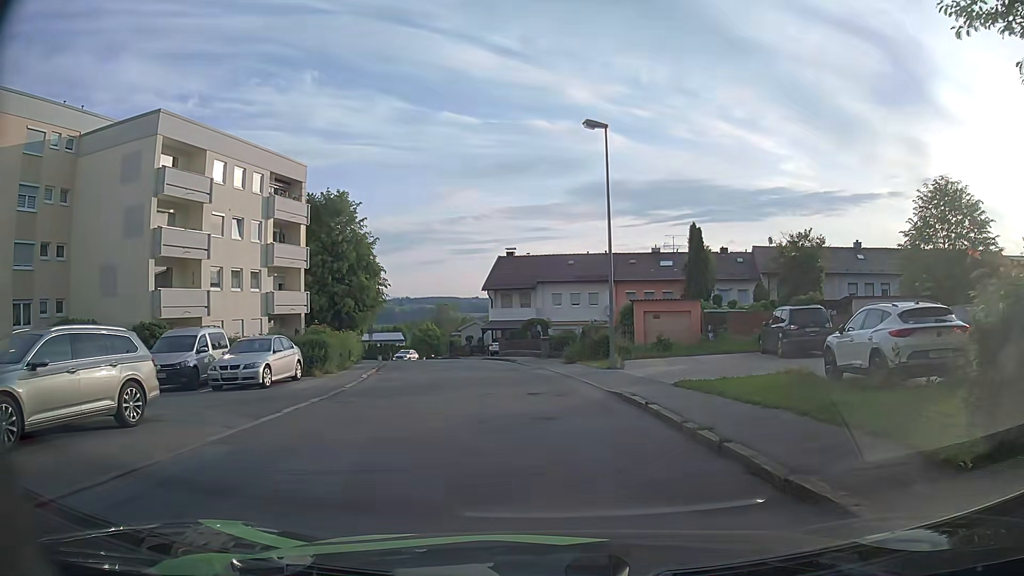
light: Day
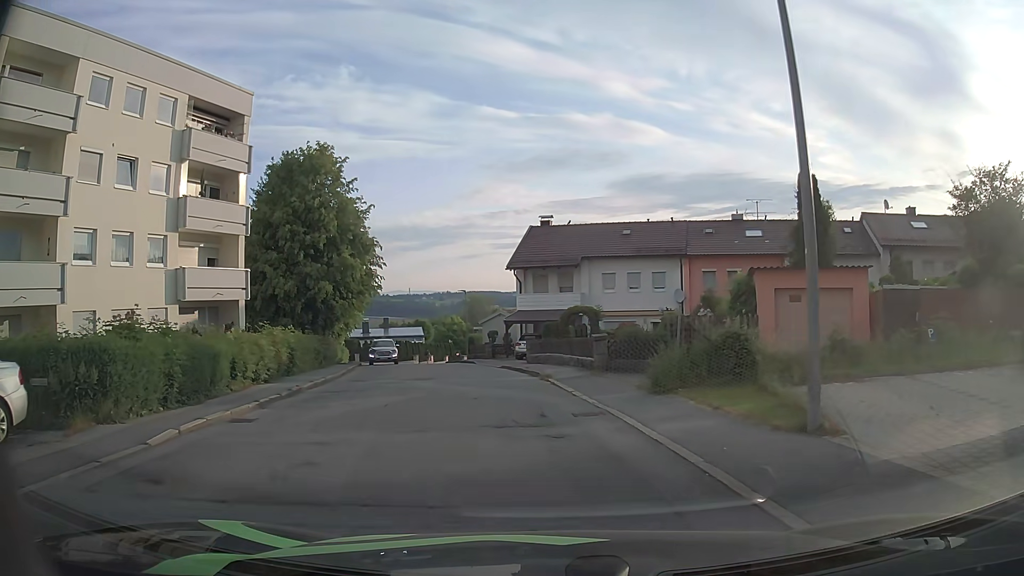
(-0.3, +14.5) m; -4°
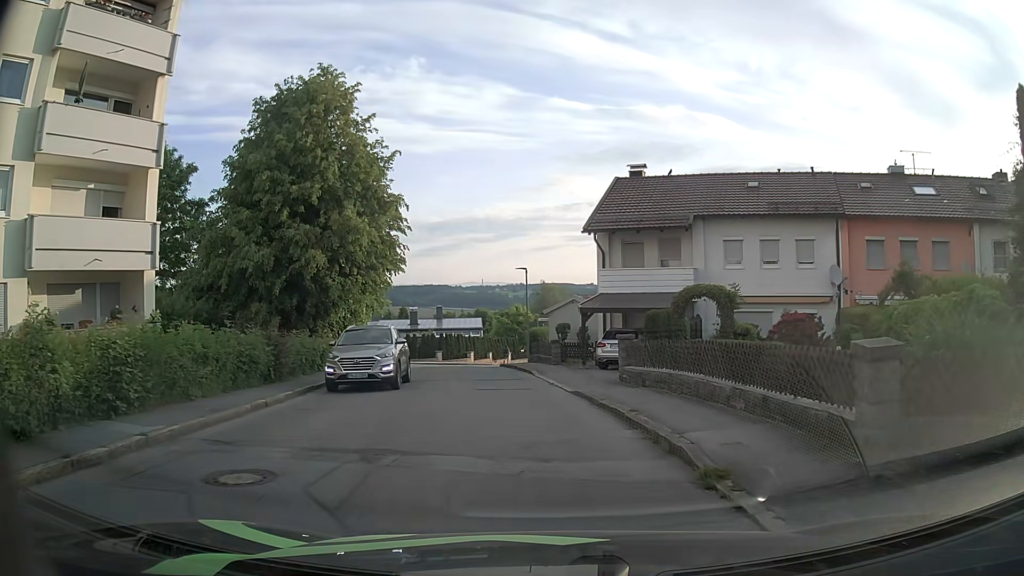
(-0.5, +12.8) m; -5°
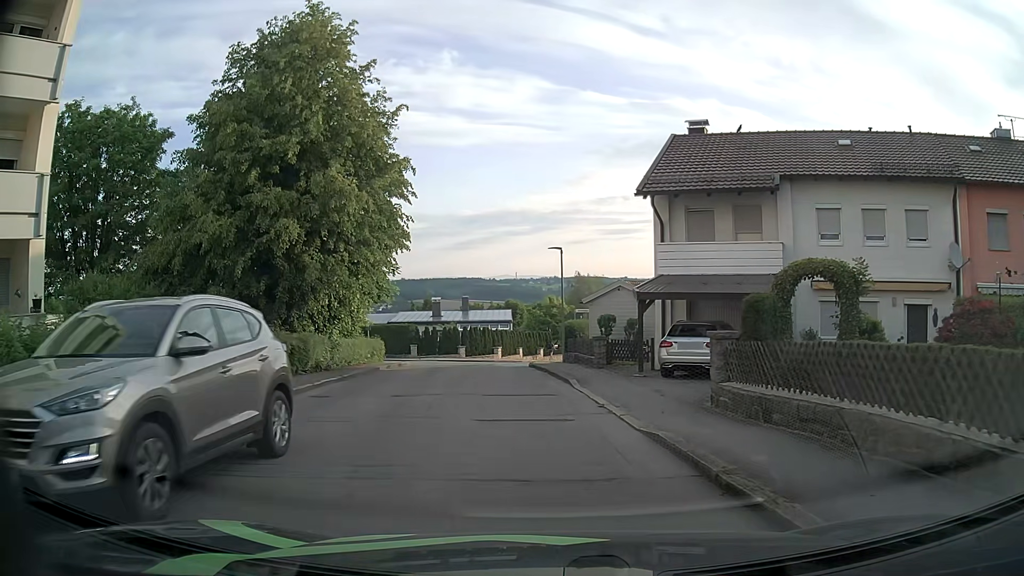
(-0.3, +6.4) m; -3°
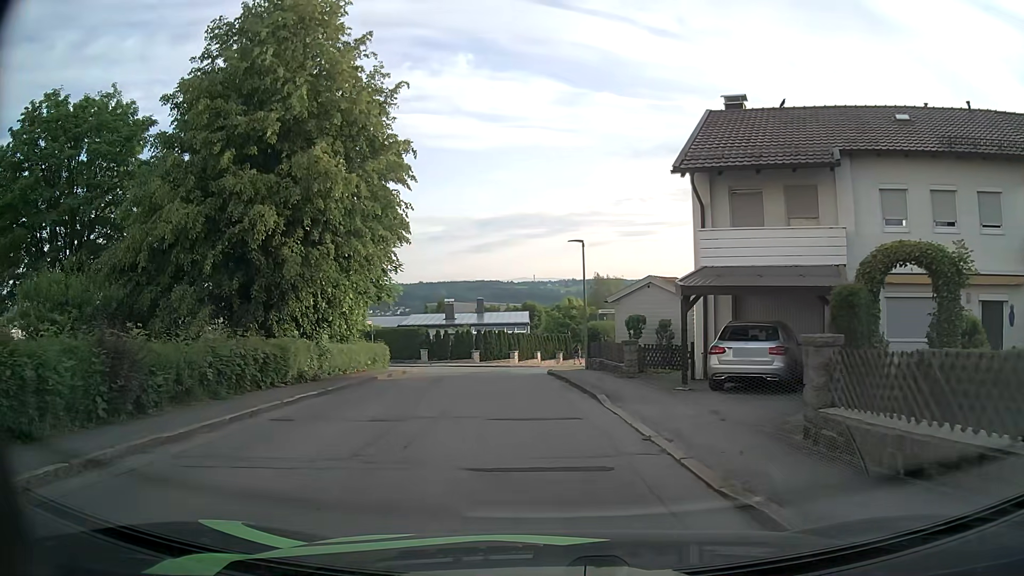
(0.0, +3.2) m; 0°
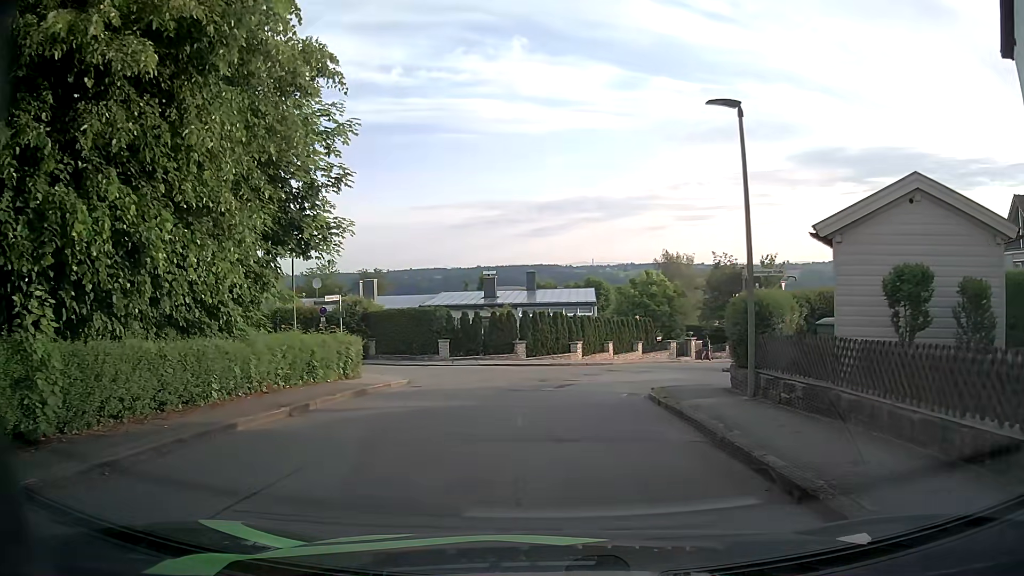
(-1.2, +14.7) m; -5°
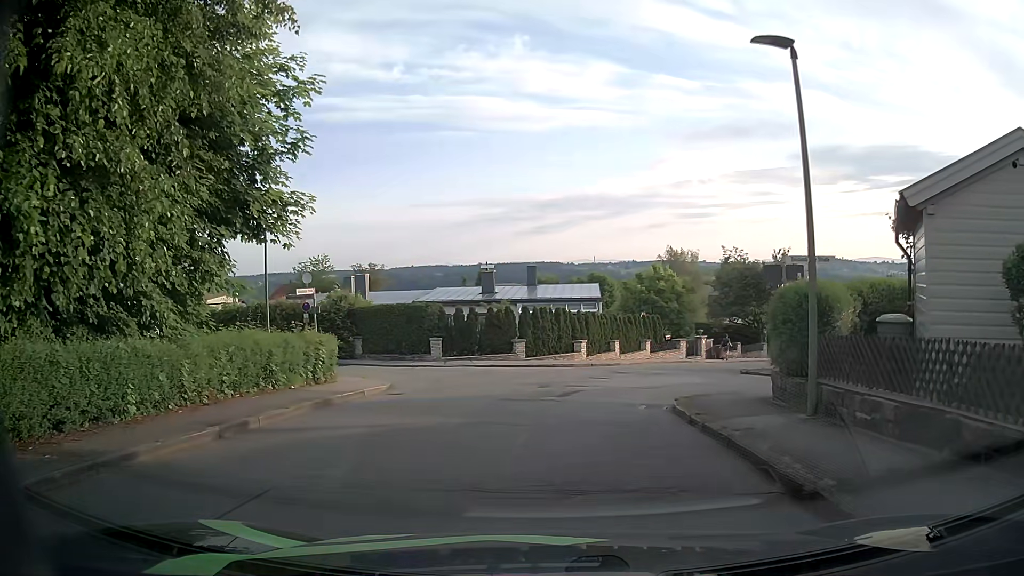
(-0.1, +2.6) m; 0°
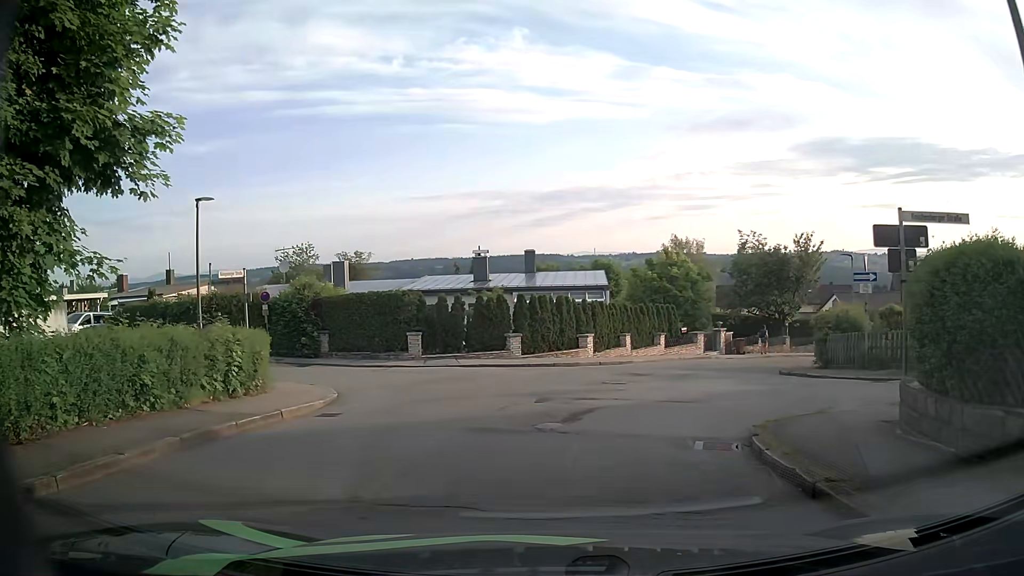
(0.0, +4.6) m; -1°
